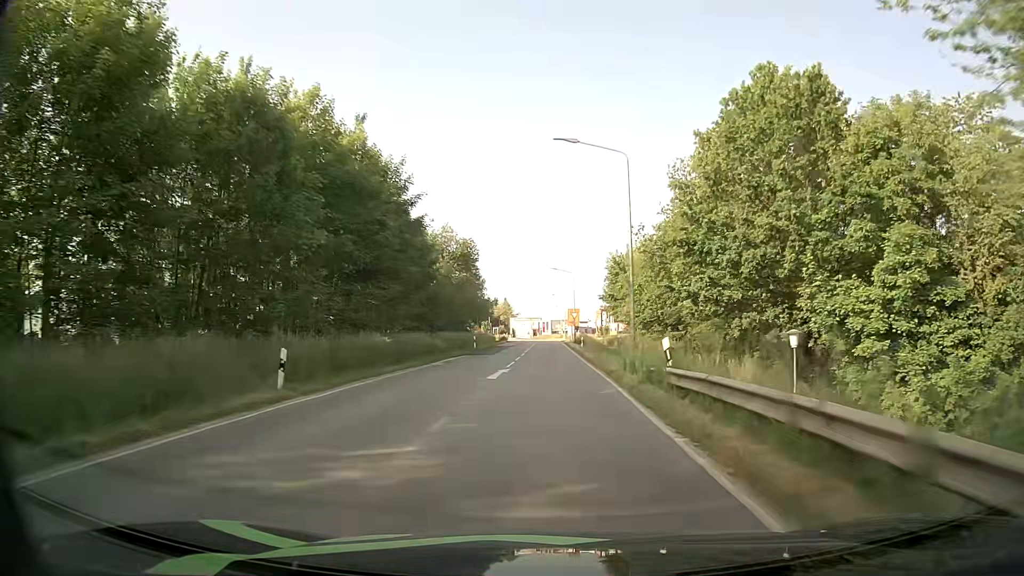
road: tertiary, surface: asphalt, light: Day
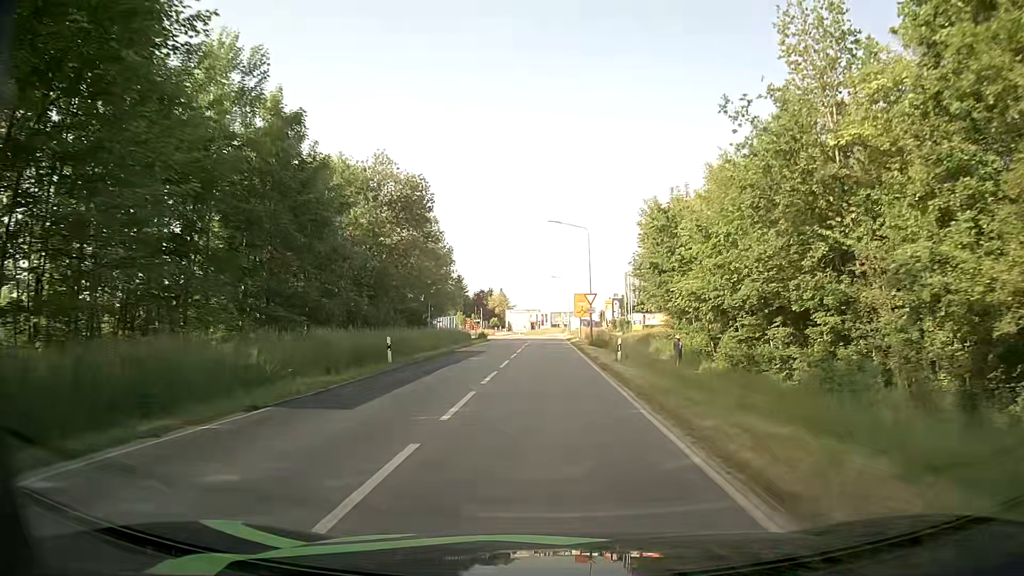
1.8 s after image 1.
(0.0, +26.6) m; +1°
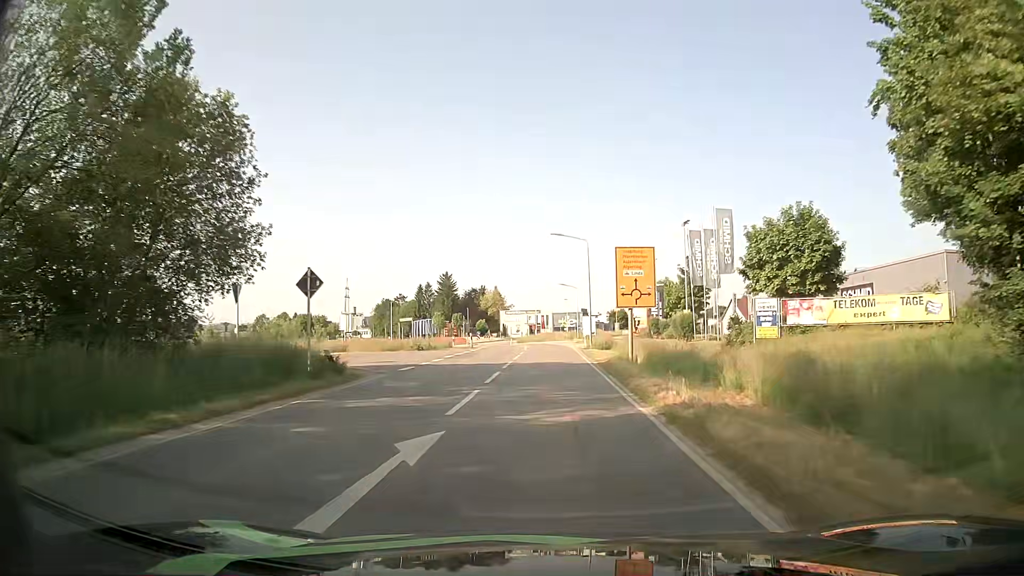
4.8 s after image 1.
(-0.4, +41.3) m; -1°
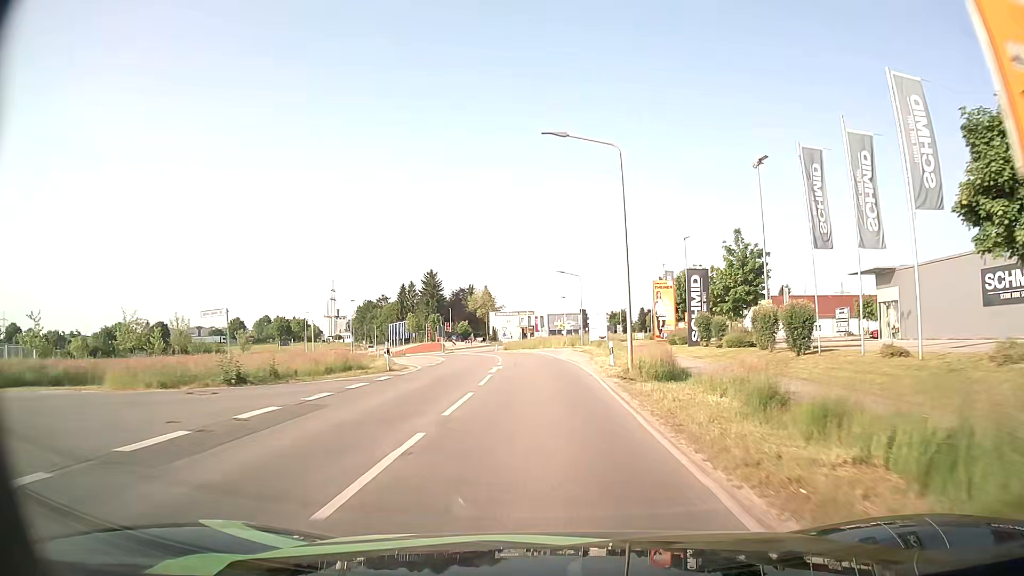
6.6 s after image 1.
(+0.1, +23.8) m; 0°
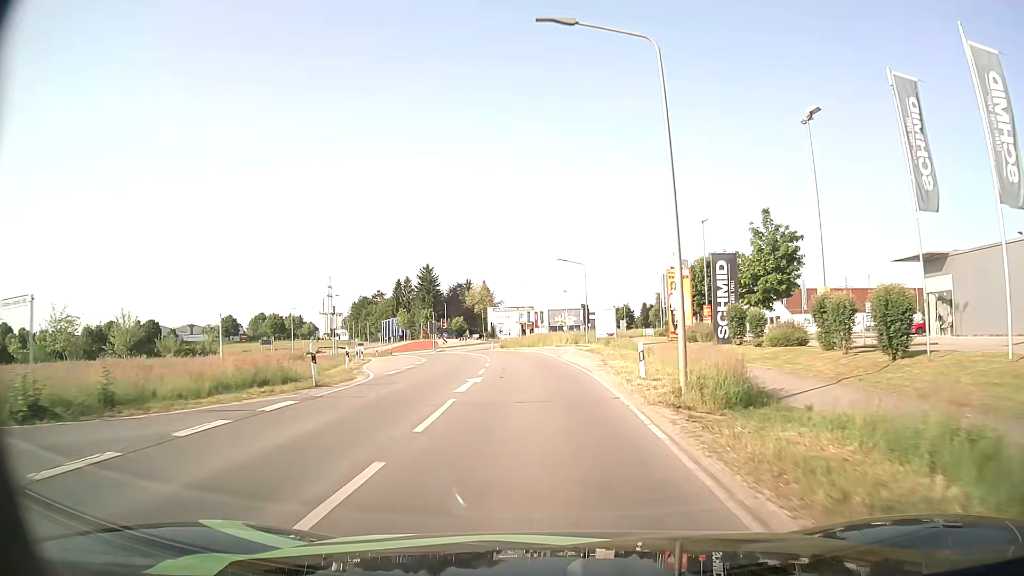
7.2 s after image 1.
(0.0, +8.0) m; 0°
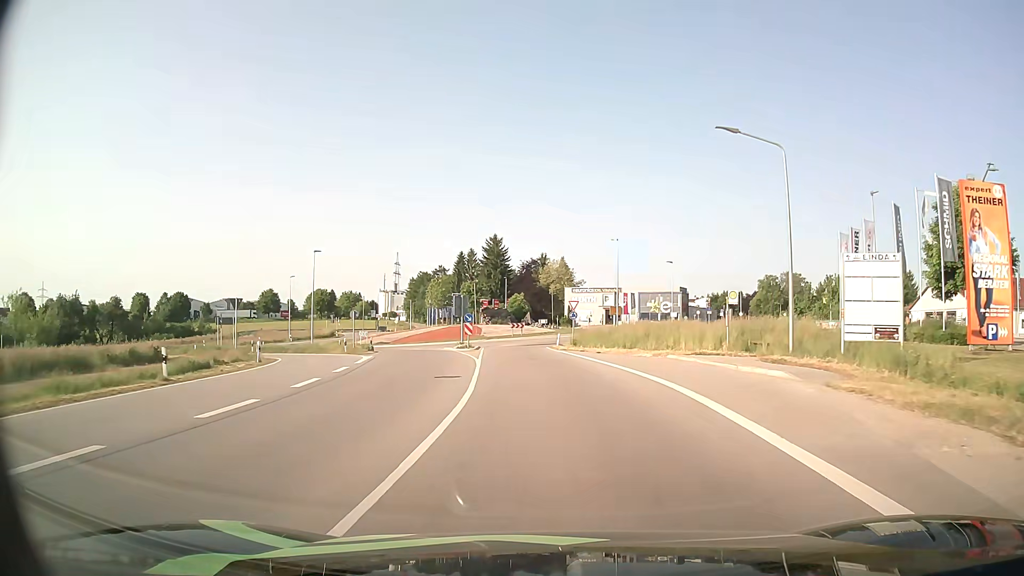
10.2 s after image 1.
(-1.9, +37.2) m; -7°
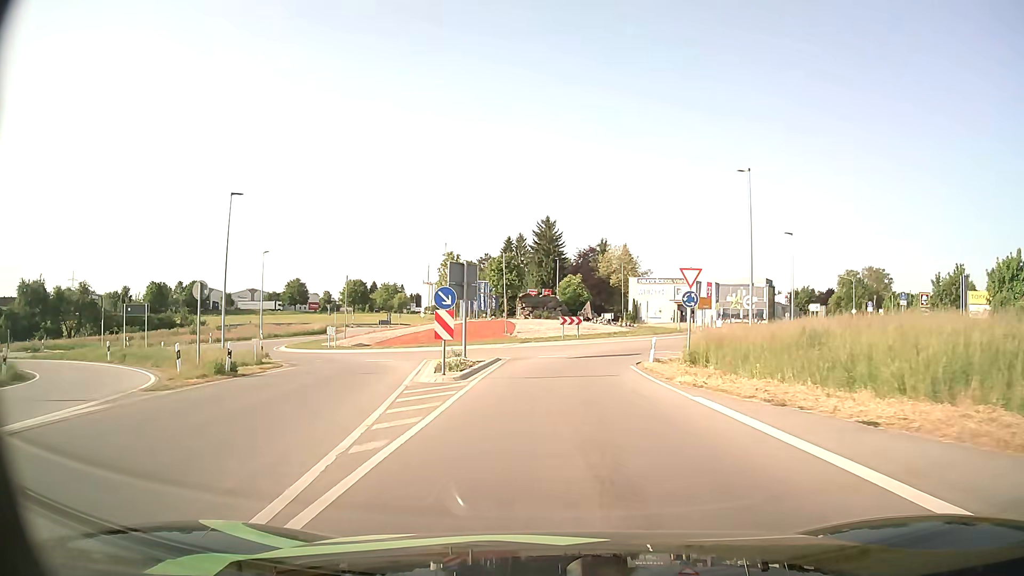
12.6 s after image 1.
(-0.9, +26.6) m; -5°
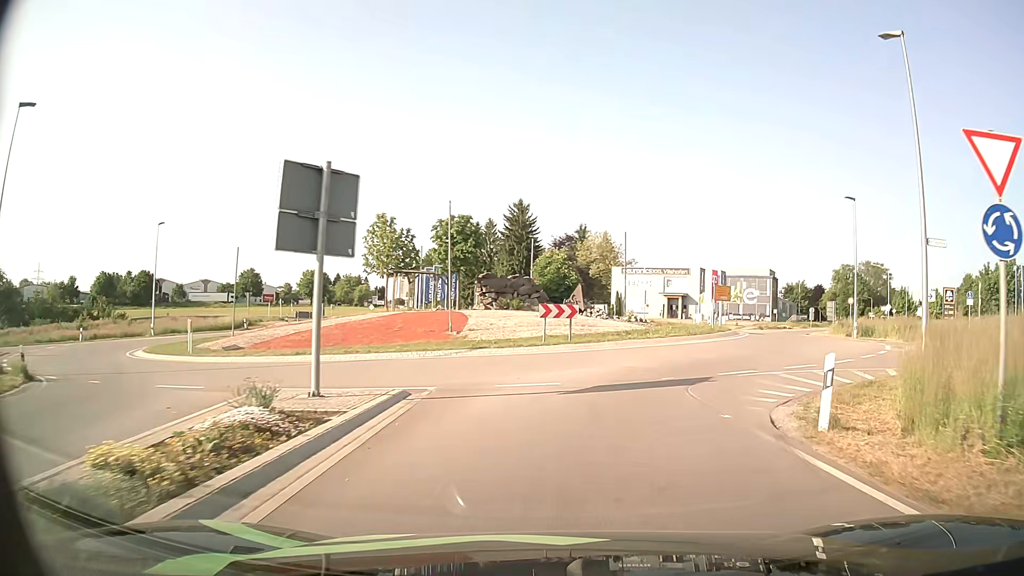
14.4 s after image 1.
(-0.1, +17.3) m; +2°
(+1, +10) (+4, +19) (+9, +28) (+13, +38) (+17, +47) (+21, +56) (+27, +64) (+33, +71) (+40, +79) (+46, +87) m
